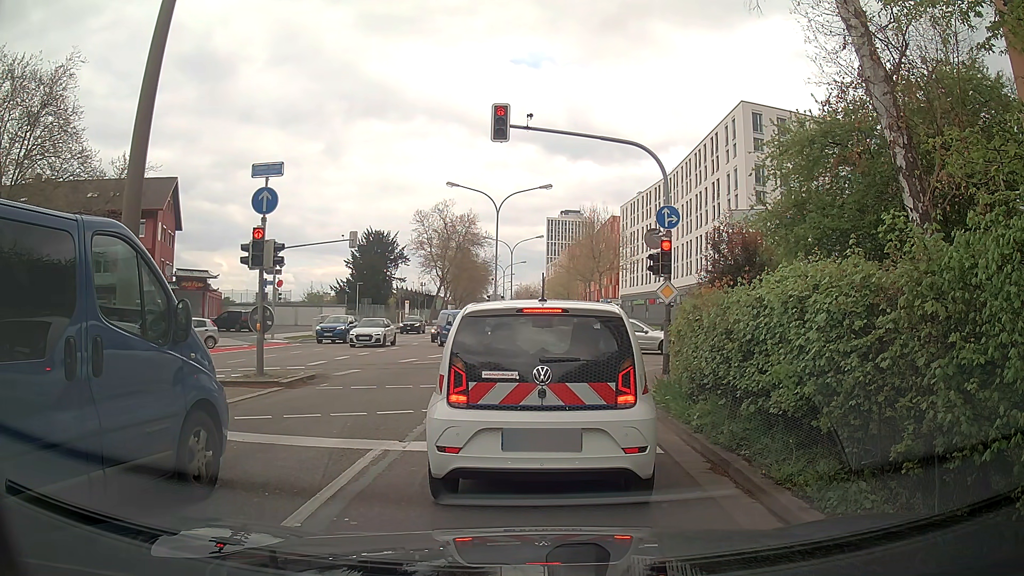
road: secondary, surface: asphalt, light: Day
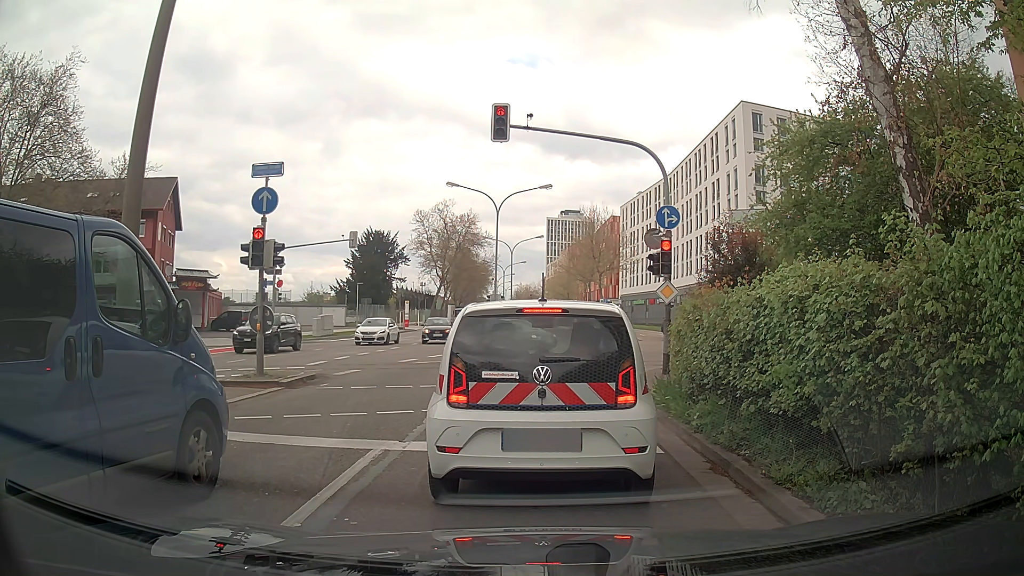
(0.0, 0.0) m; 0°
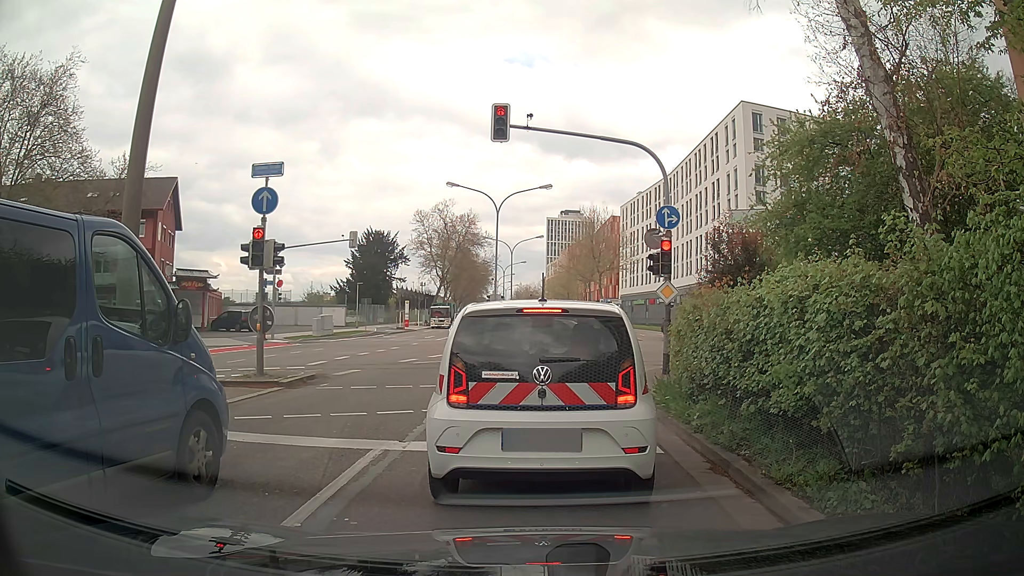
(0.0, 0.0) m; 0°
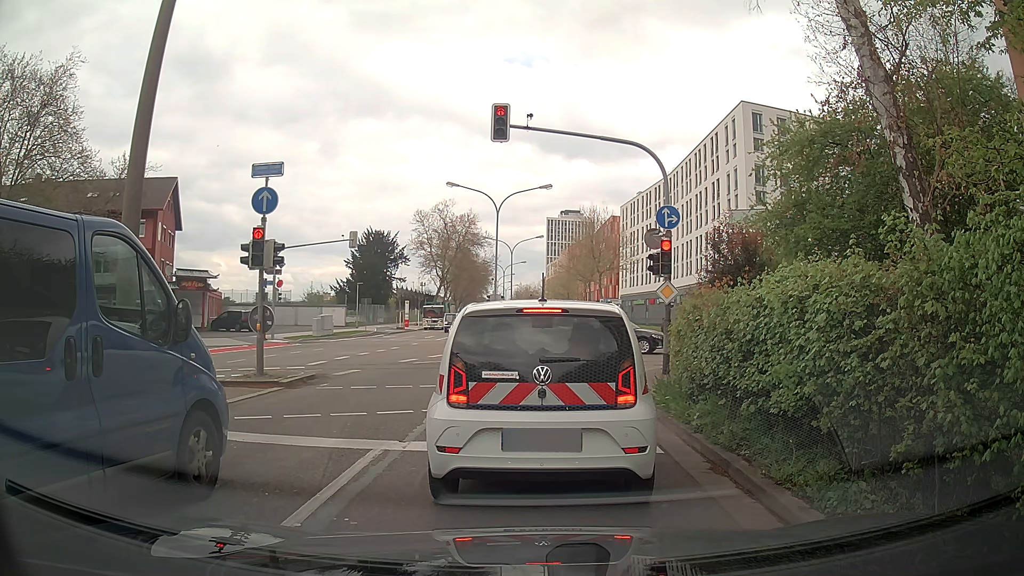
(0.0, 0.0) m; 0°
